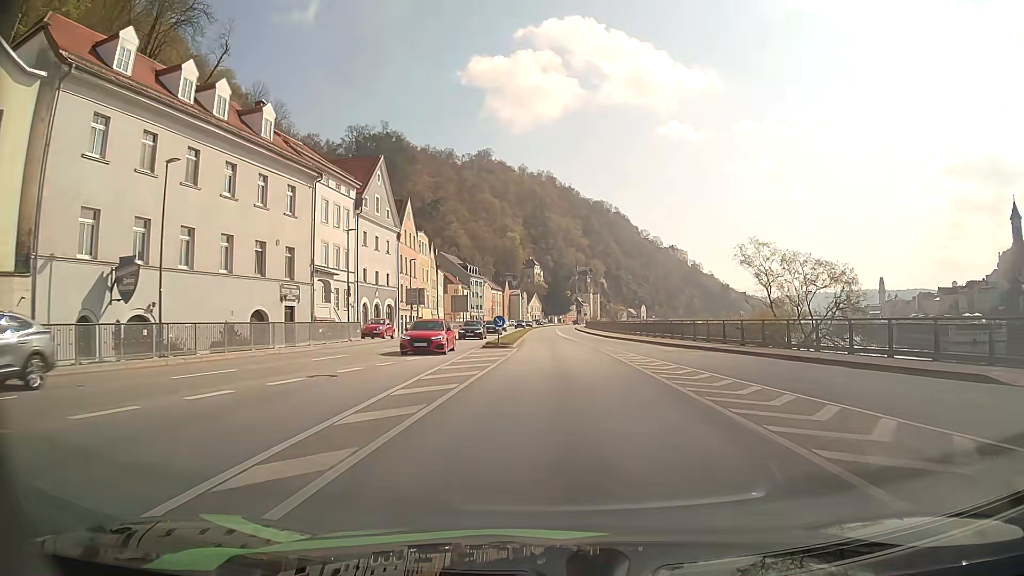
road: primary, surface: asphalt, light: Day
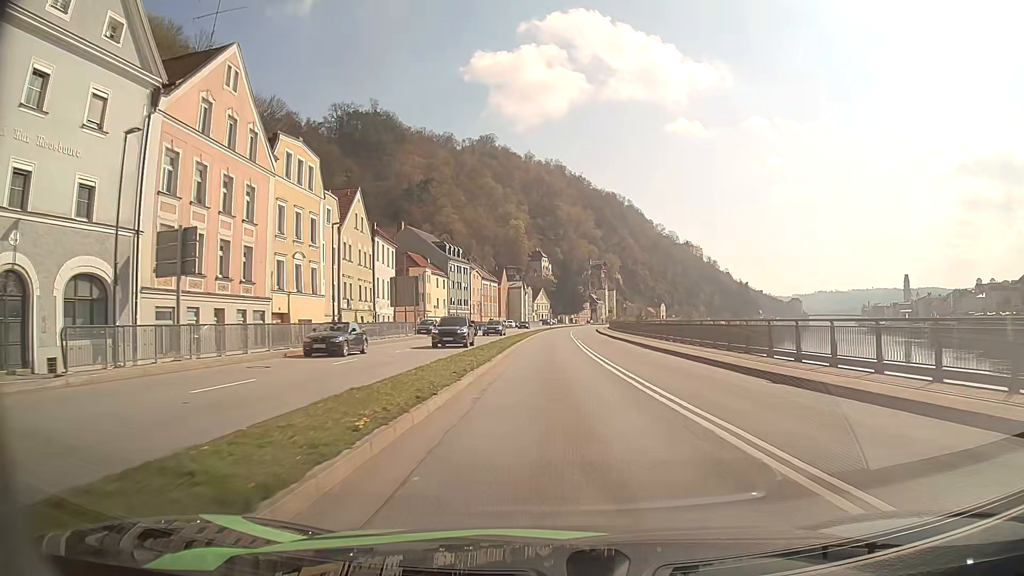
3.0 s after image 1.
(-0.1, +42.8) m; -1°
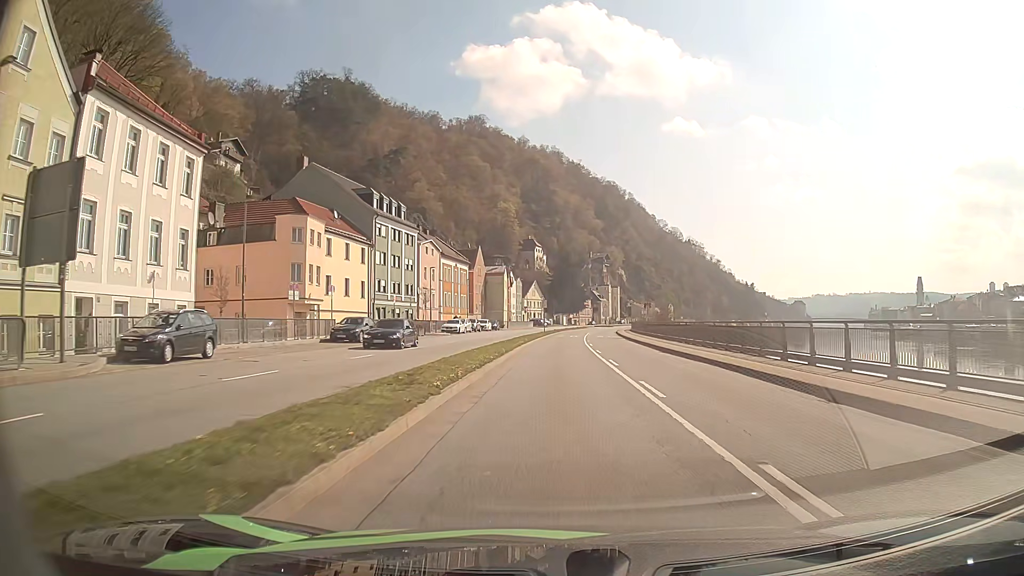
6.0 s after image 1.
(+0.1, +43.9) m; +1°
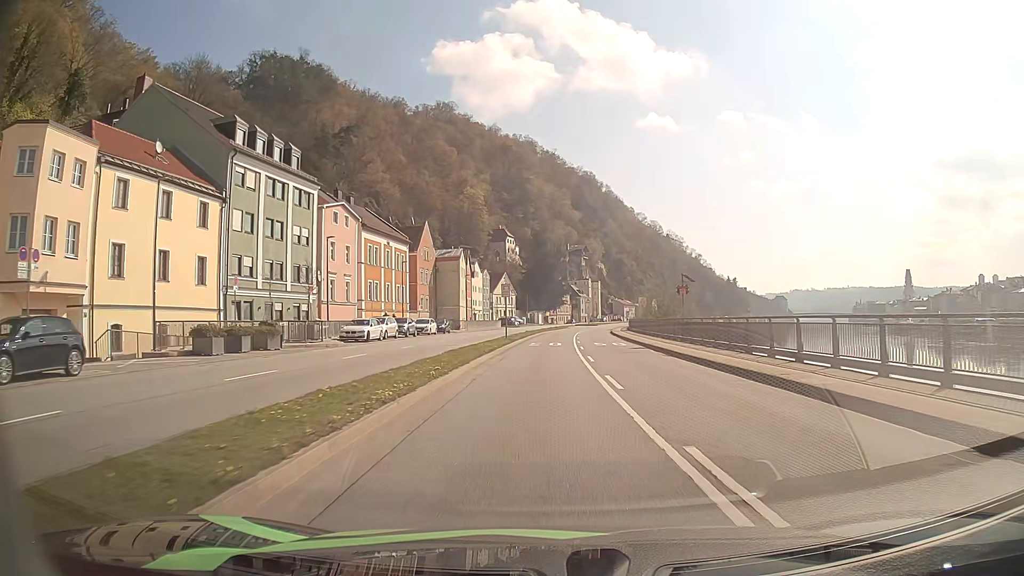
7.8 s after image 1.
(+0.5, +25.9) m; +2°
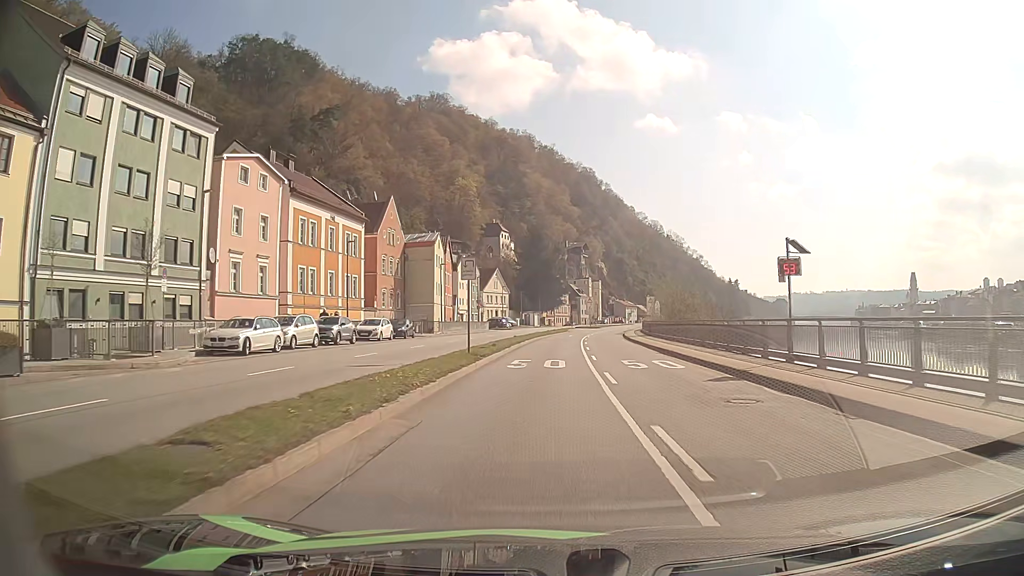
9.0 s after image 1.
(+0.1, +16.6) m; 0°
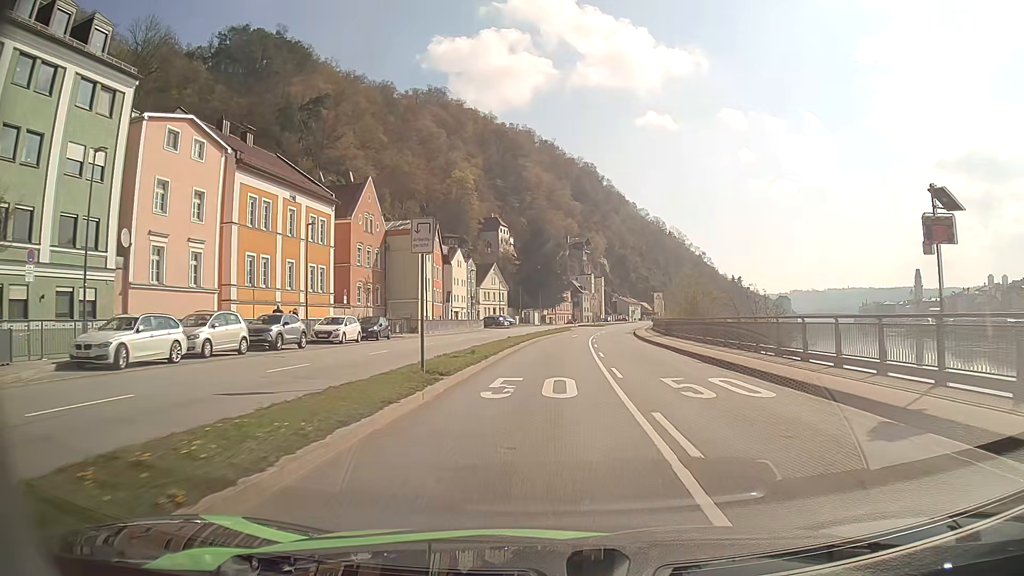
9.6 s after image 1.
(0.0, +8.2) m; 0°
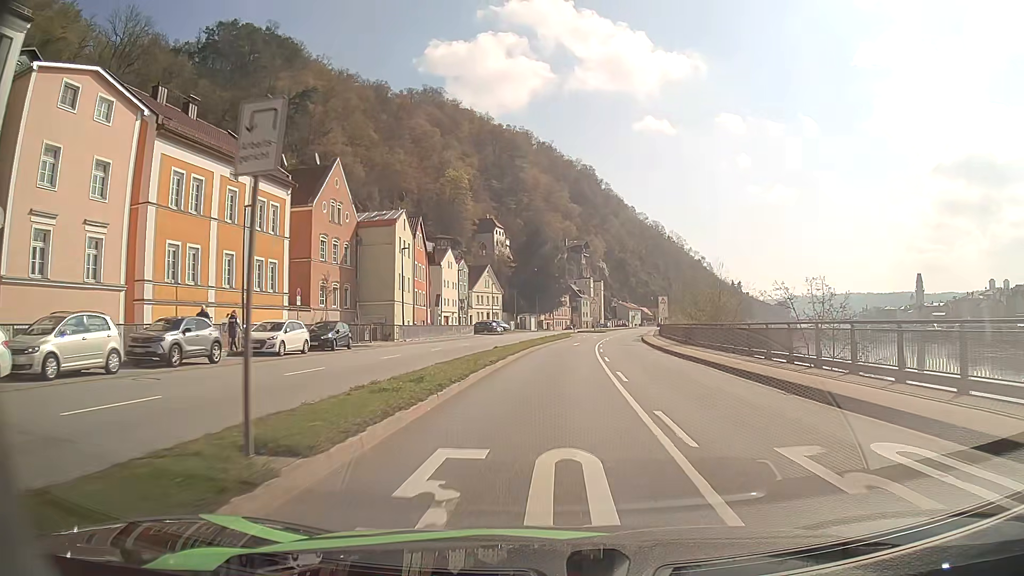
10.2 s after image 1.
(0.0, +8.2) m; 0°
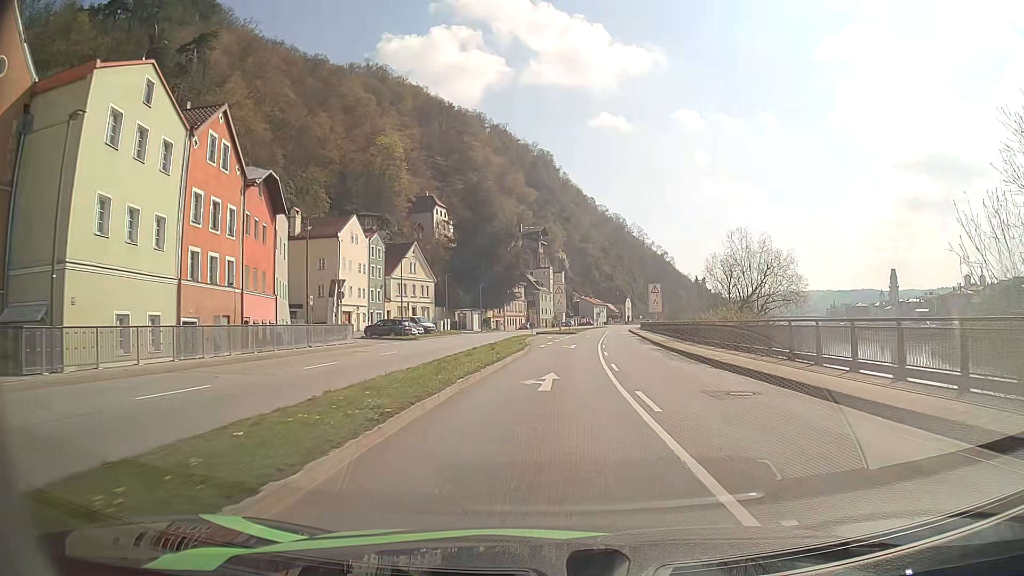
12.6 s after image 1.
(+0.9, +33.2) m; +4°
(0, +10) (0, +20) (+1, +30) (+1, +40) (+2, +50) (+3, +60) (+4, +70) (+5, +80) (+6, +90) (+7, +100) m
